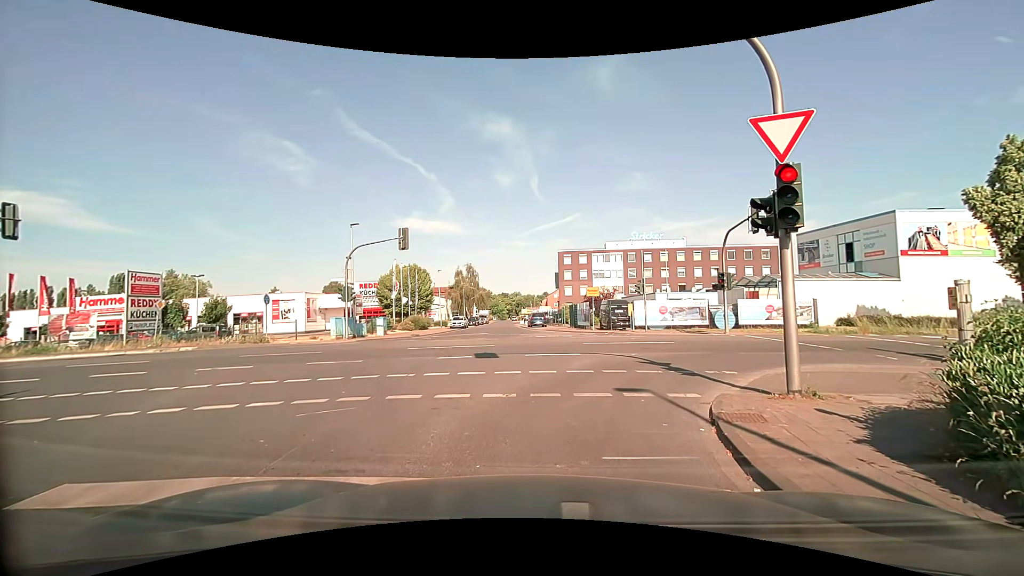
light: Day
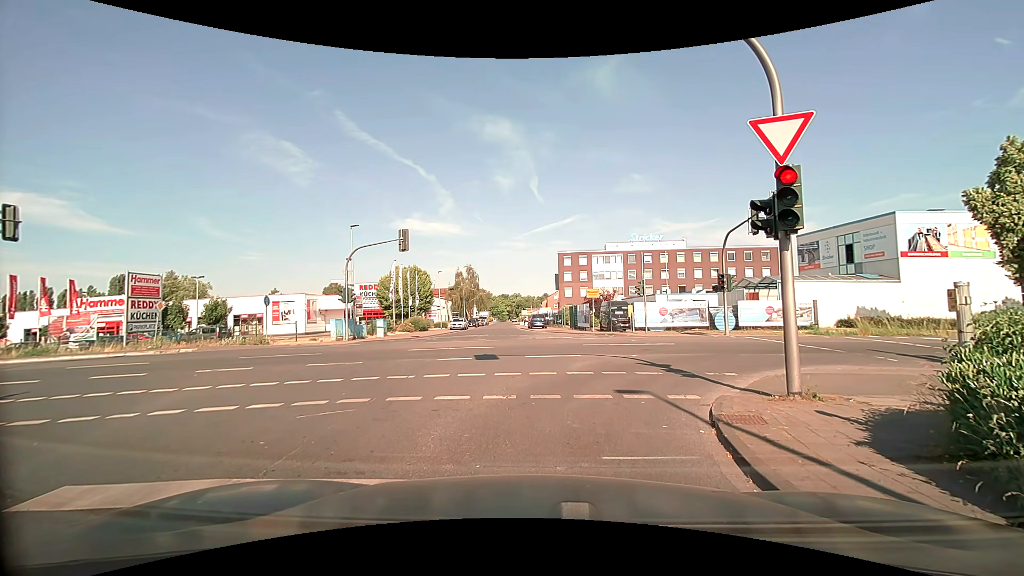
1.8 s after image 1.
(0.0, +0.1) m; 0°
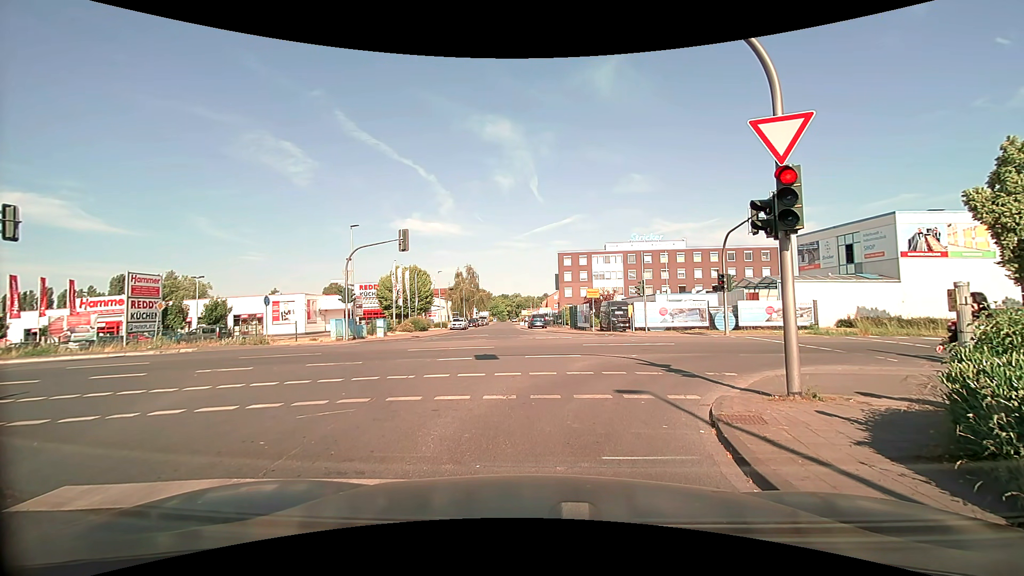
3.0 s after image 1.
(0.0, 0.0) m; 0°
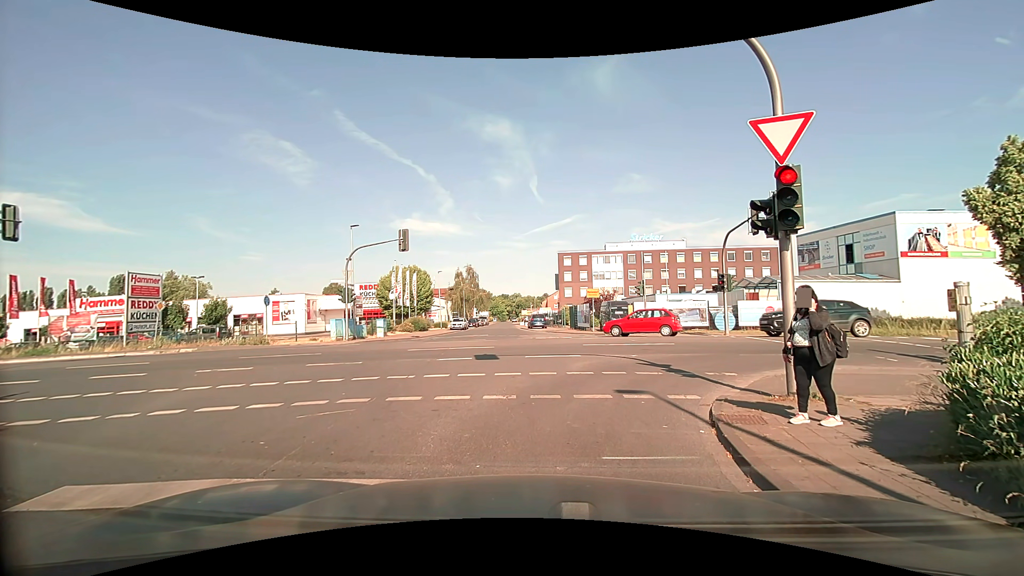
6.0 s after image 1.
(0.0, 0.0) m; 0°
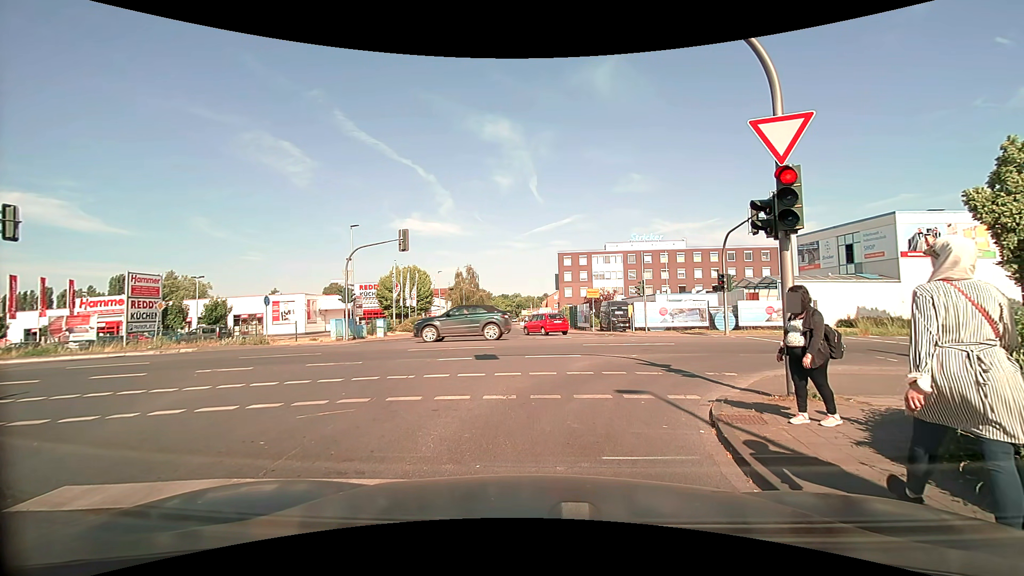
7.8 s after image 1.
(0.0, 0.0) m; 0°
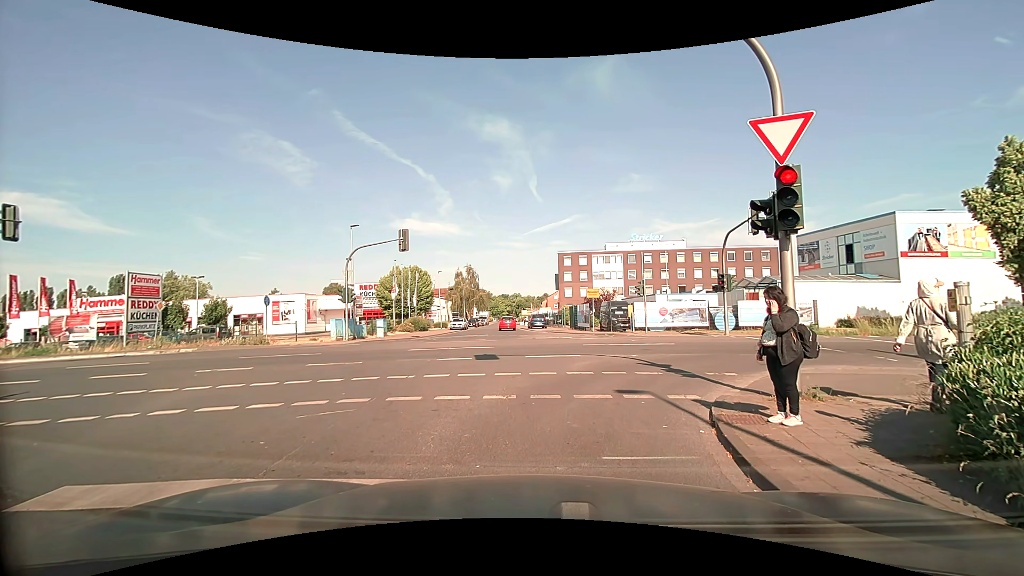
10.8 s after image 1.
(0.0, 0.0) m; 0°
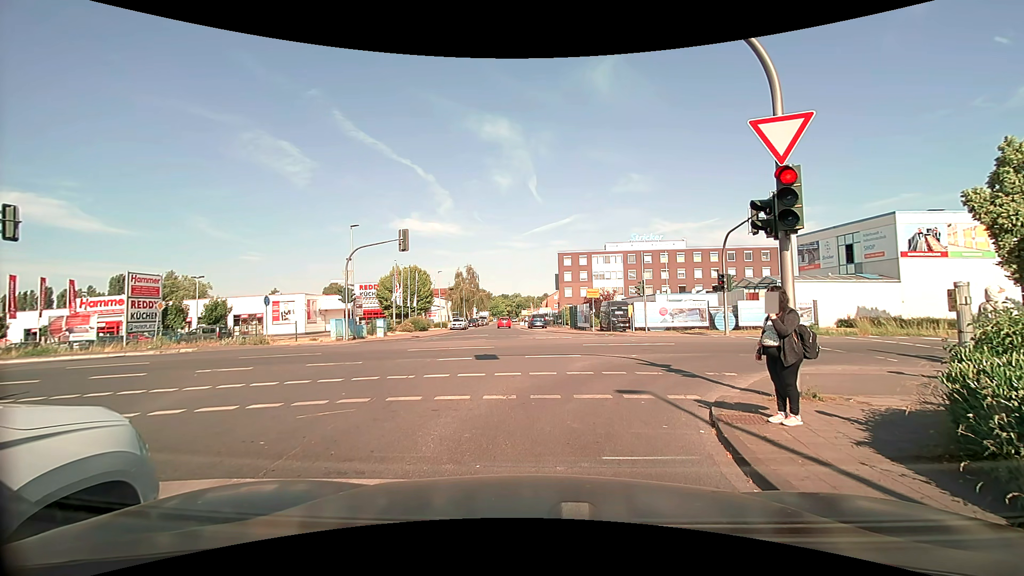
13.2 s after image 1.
(0.0, 0.0) m; 0°
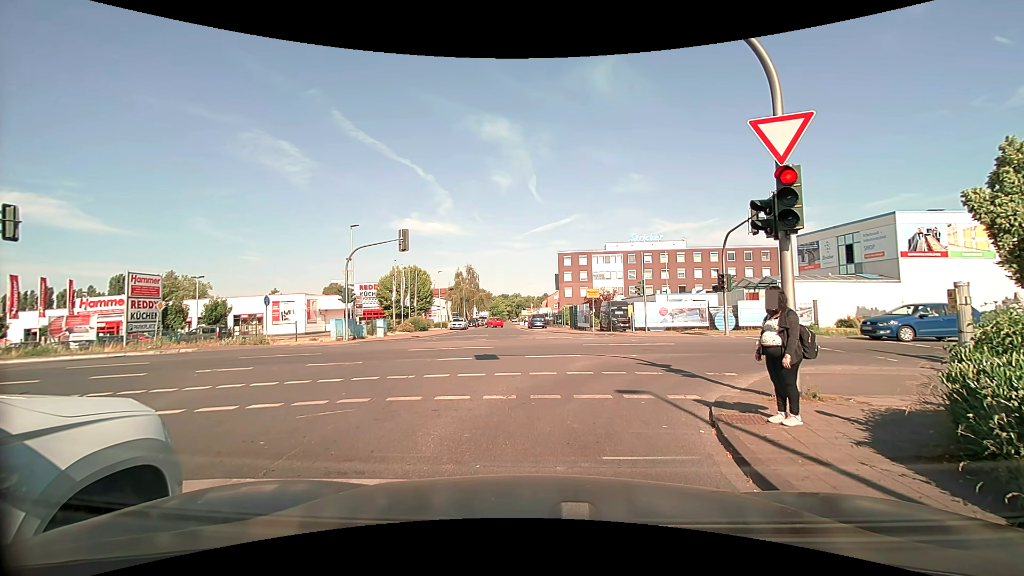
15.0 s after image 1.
(0.0, 0.0) m; 0°
(+1, +10) (+7, +17) (+17, +19) (+27, +19) (+37, +19) (+47, +20) (+57, +21) (+67, +22) (+77, +22) (+87, +23) m
